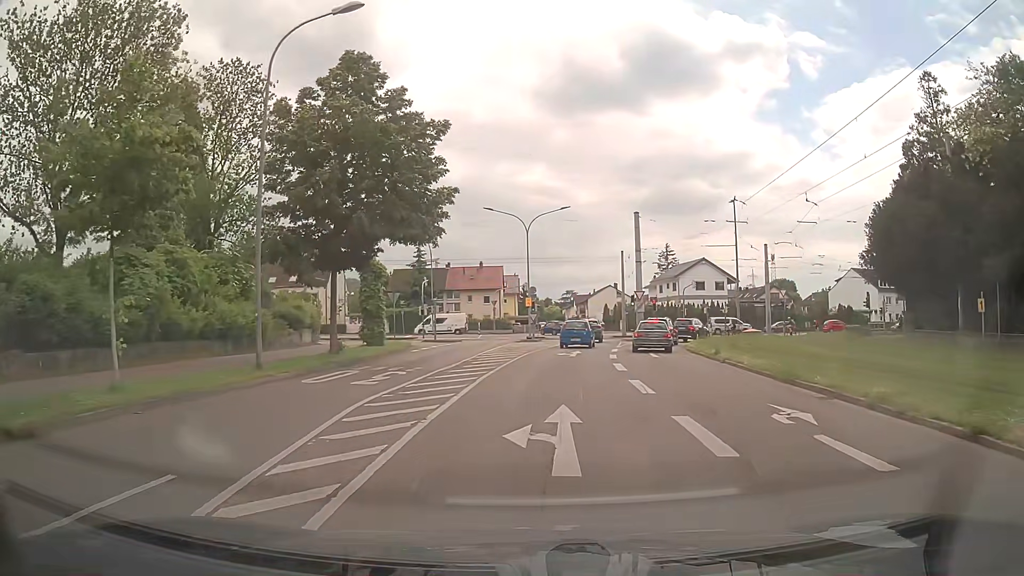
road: residential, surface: asphalt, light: Day
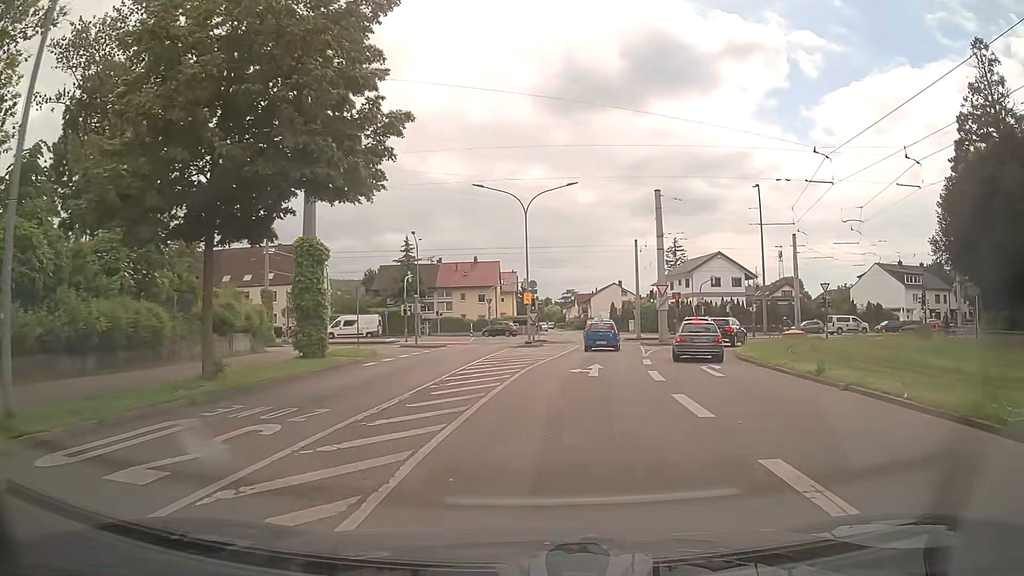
(+0.1, +8.9) m; 0°
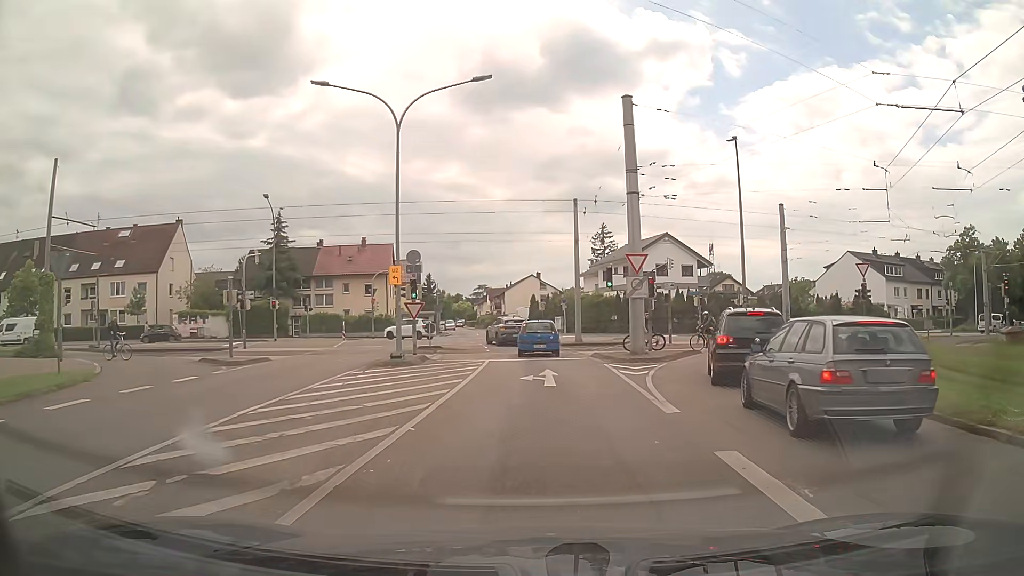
(+1.2, +17.9) m; +8°
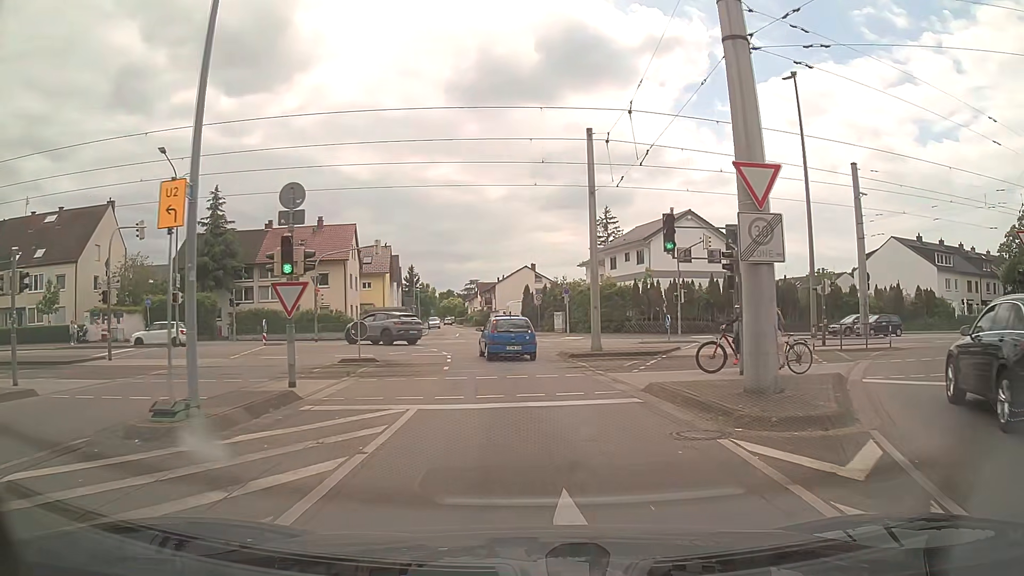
(+0.1, +13.7) m; 0°
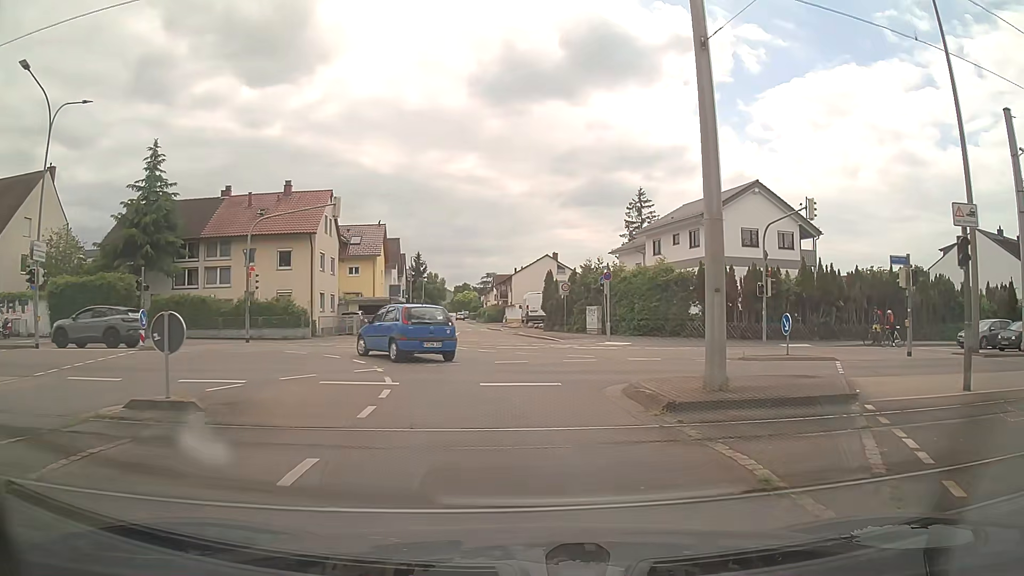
(-0.2, +13.4) m; -1°
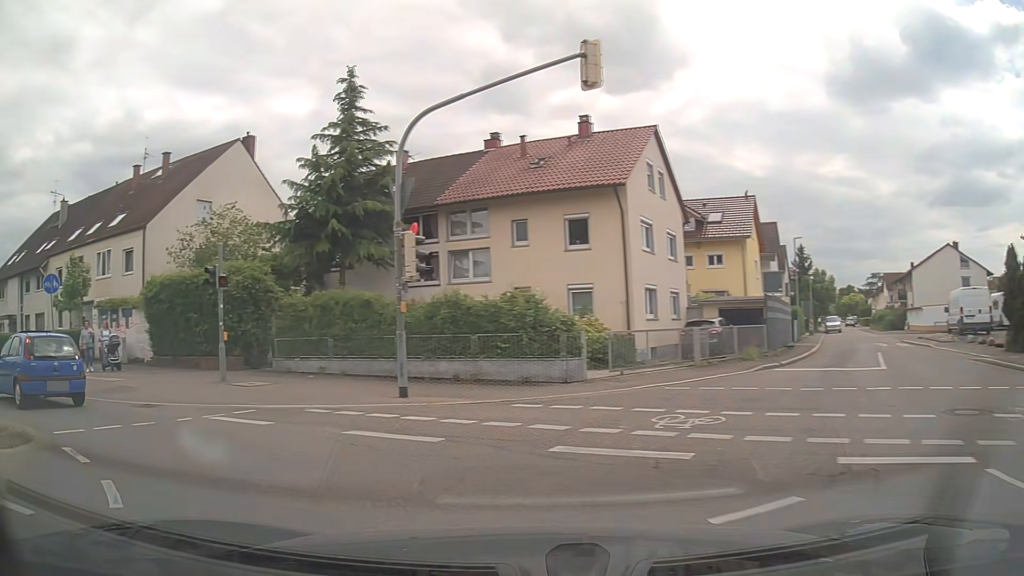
(-2.6, +18.3) m; -32°
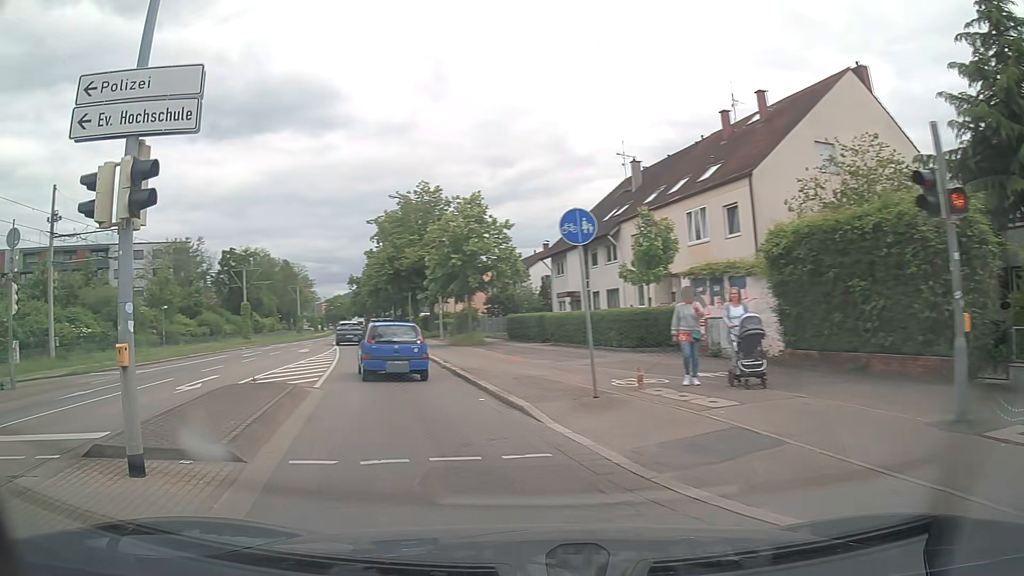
(-4.4, +8.3) m; -54°
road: tertiary
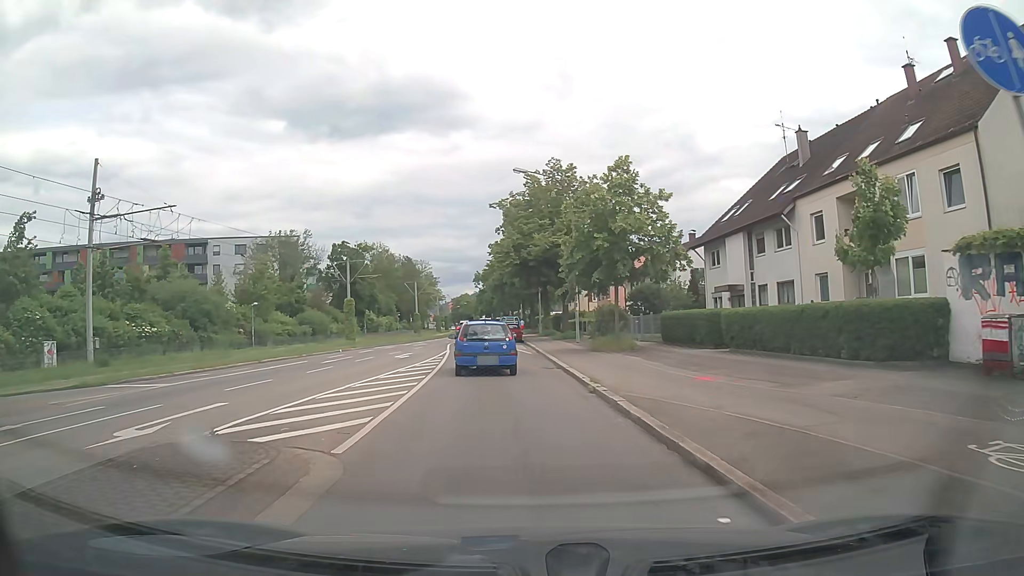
(-0.8, +7.9) m; -9°
